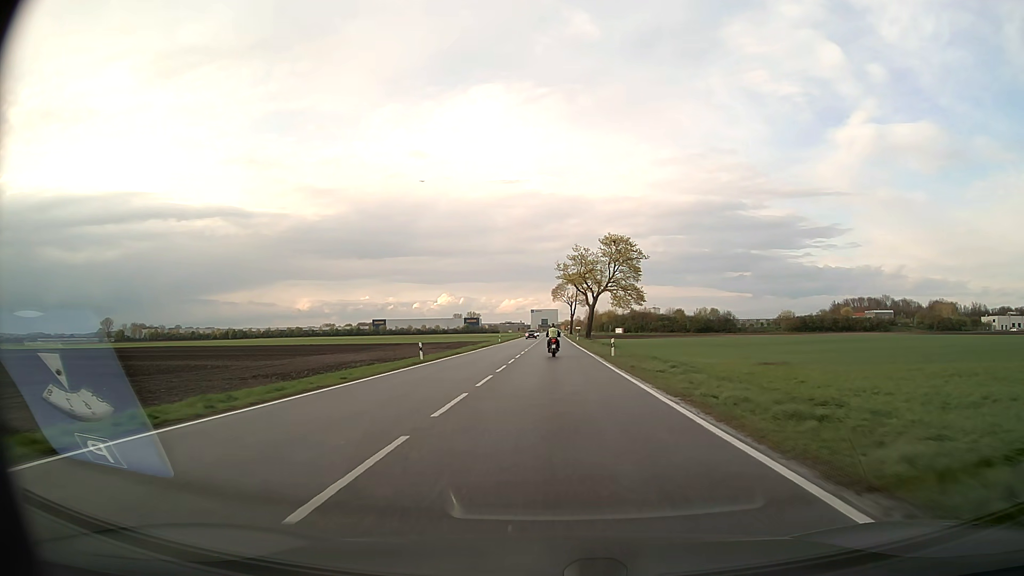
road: secondary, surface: asphalt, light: Day
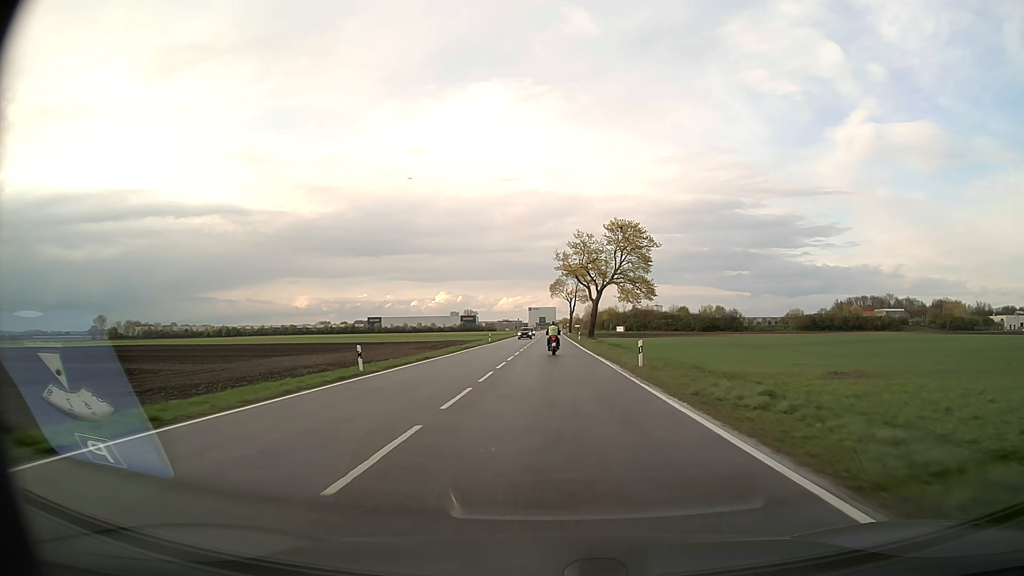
(0.0, +11.2) m; 0°
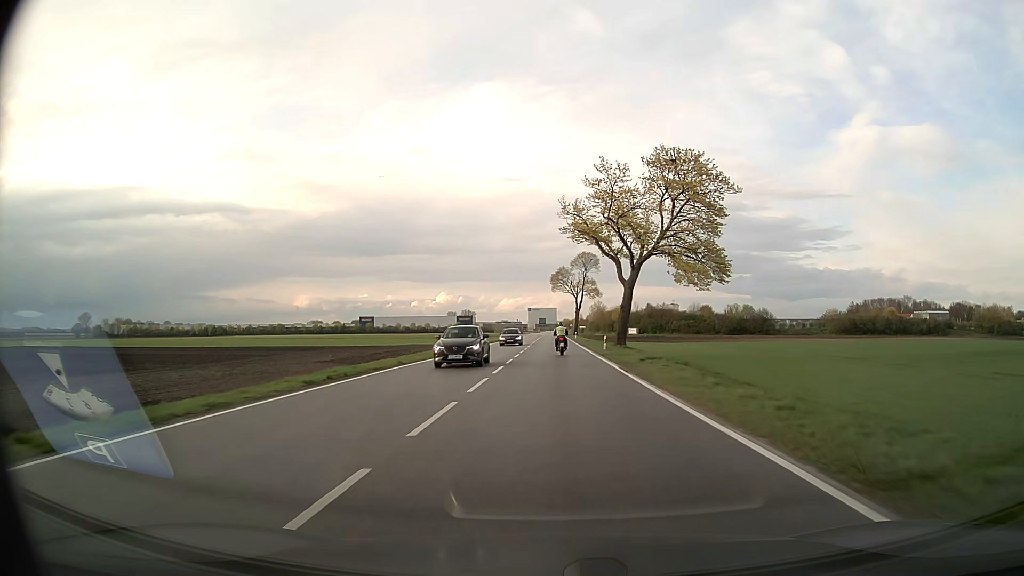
(-0.1, +33.1) m; 0°
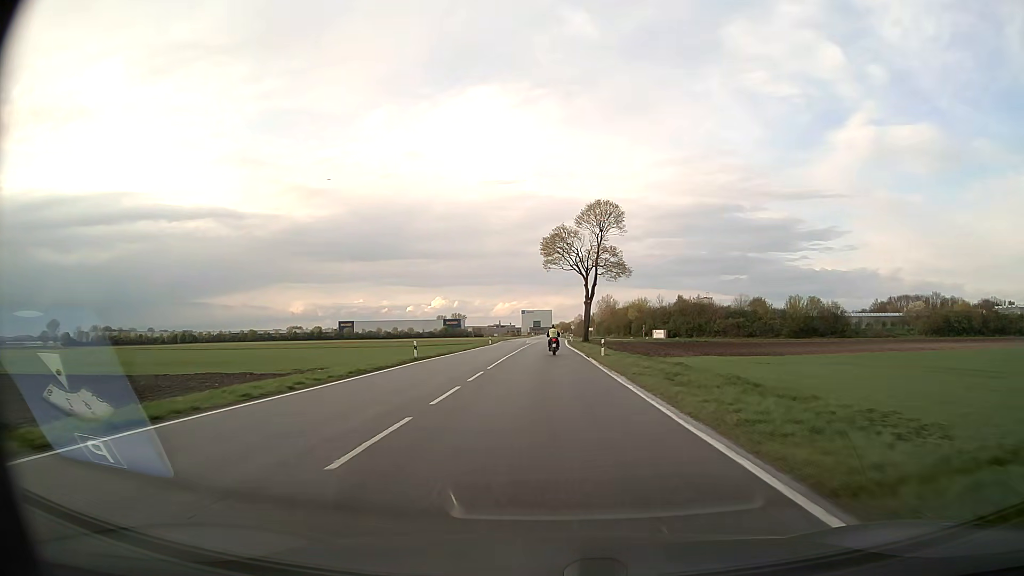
(+0.6, +56.4) m; +1°
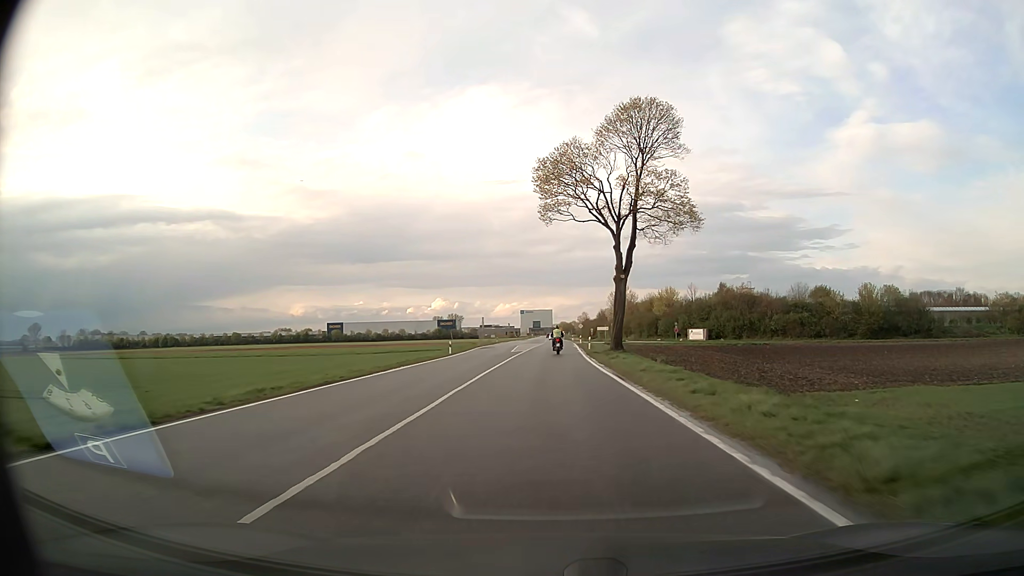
(-0.2, +35.6) m; 0°
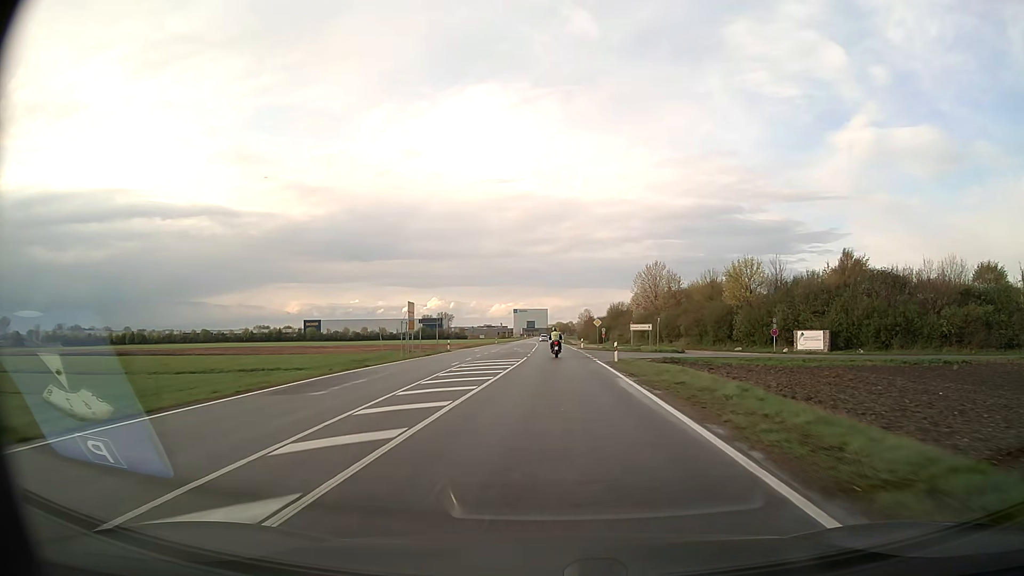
(+0.3, +49.1) m; +1°
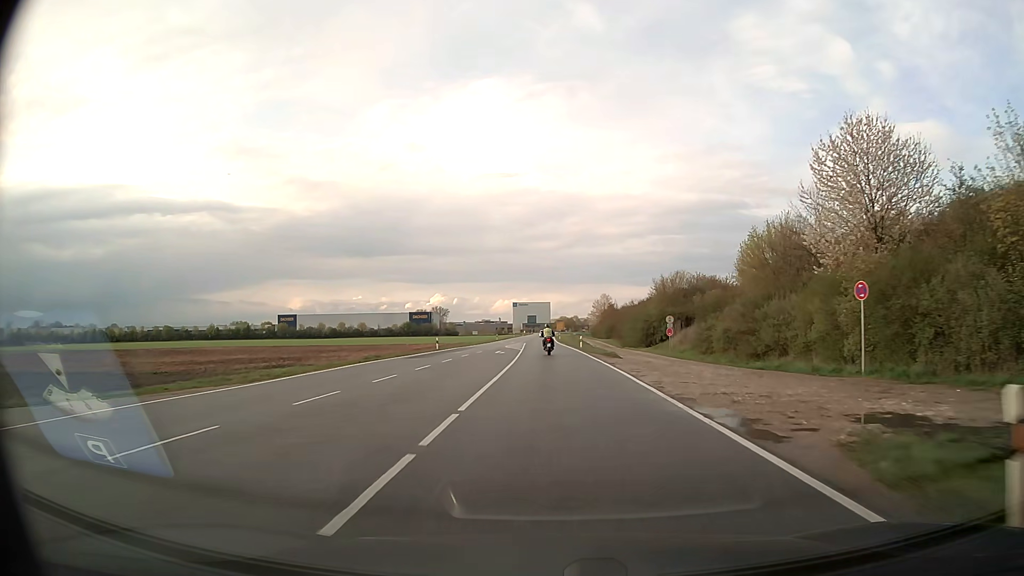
(0.0, +62.3) m; 0°
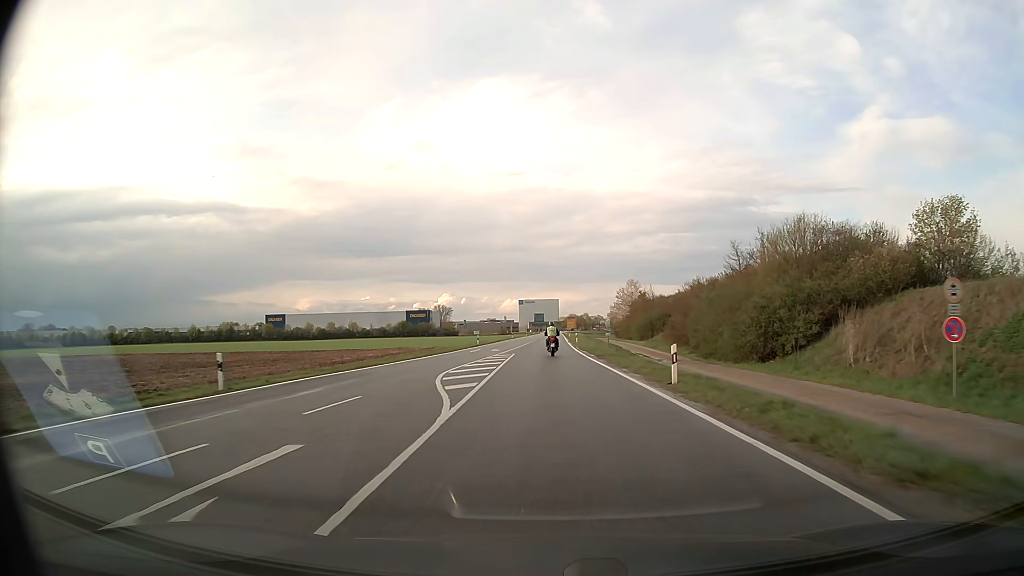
(-0.3, +37.7) m; -1°
(0, +10) (0, +20) (0, +30) (0, +40) (0, +50) (0, +60) (0, +70) (0, +80) (0, +90) (0, +100) m
